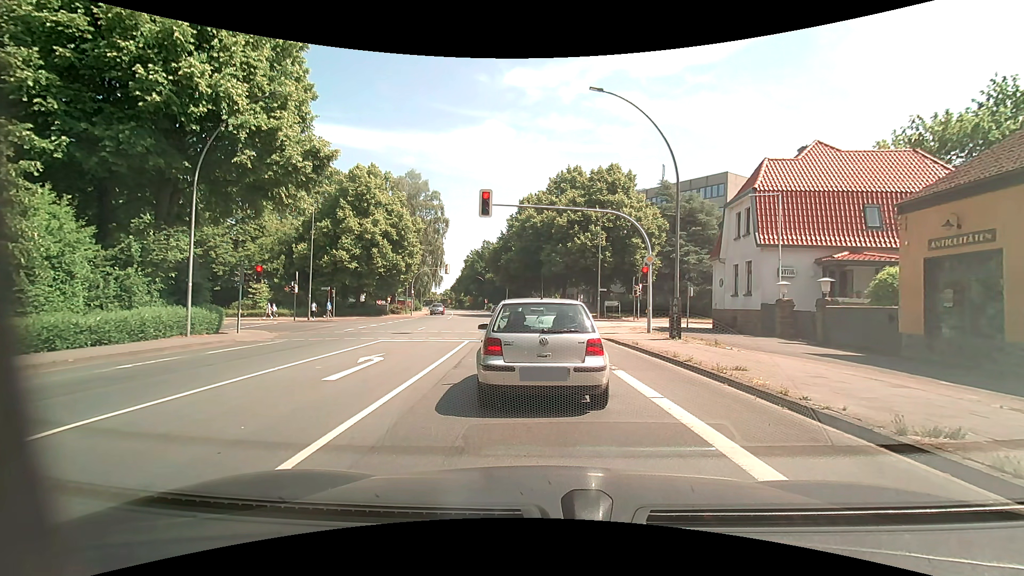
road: primary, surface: asphalt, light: Day
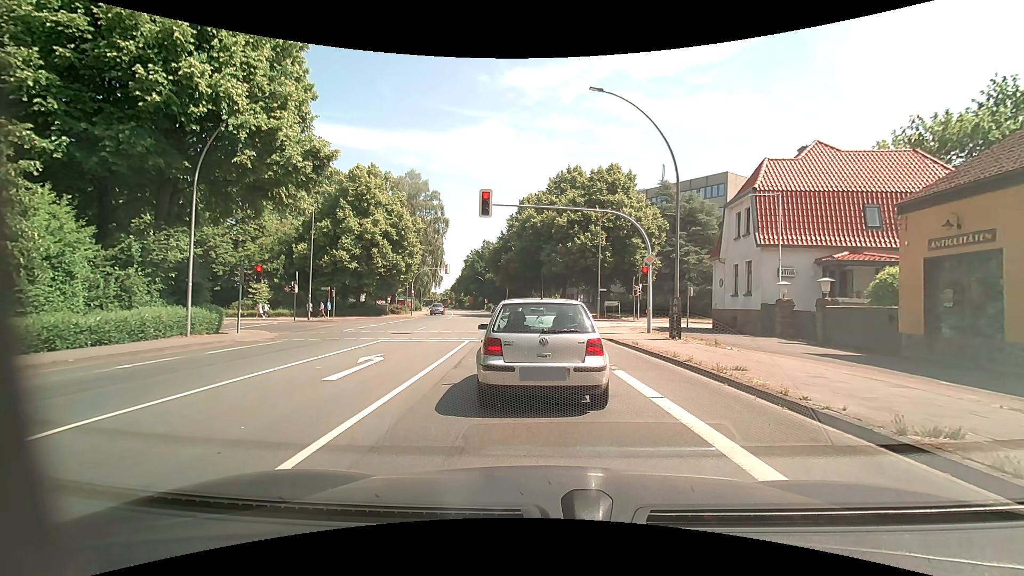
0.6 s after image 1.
(0.0, 0.0) m; 0°
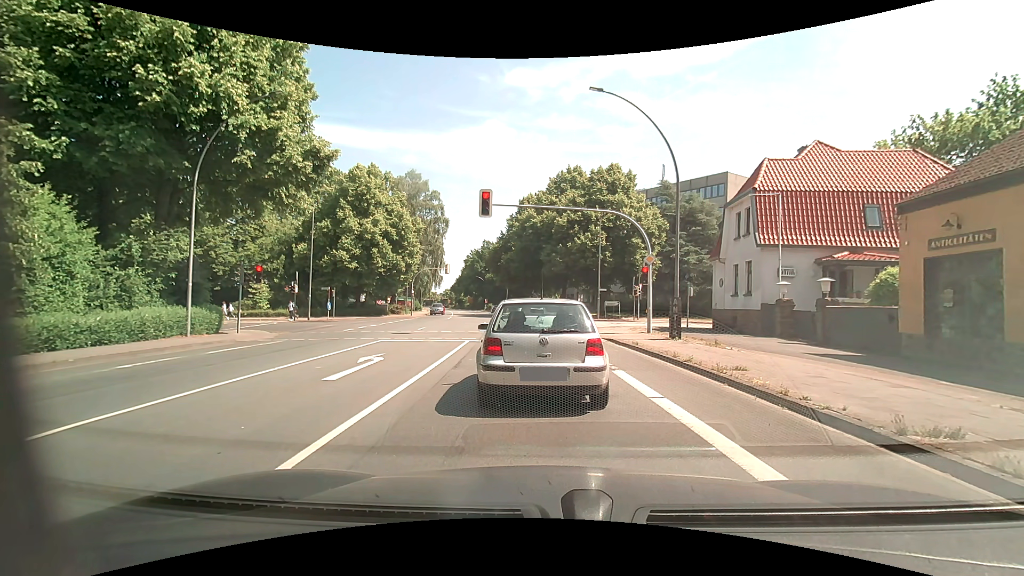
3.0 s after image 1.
(0.0, 0.0) m; 0°
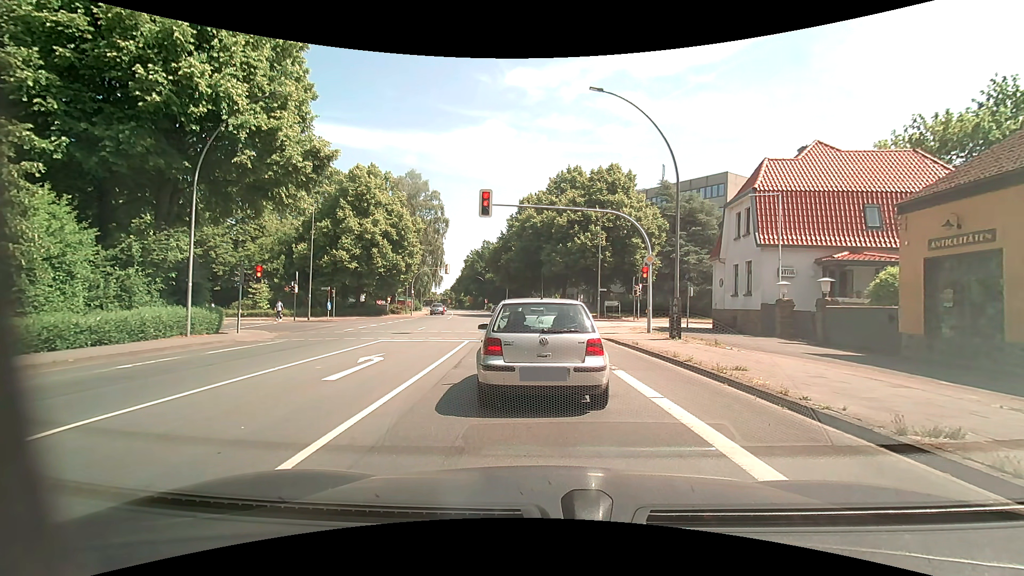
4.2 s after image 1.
(0.0, 0.0) m; 0°
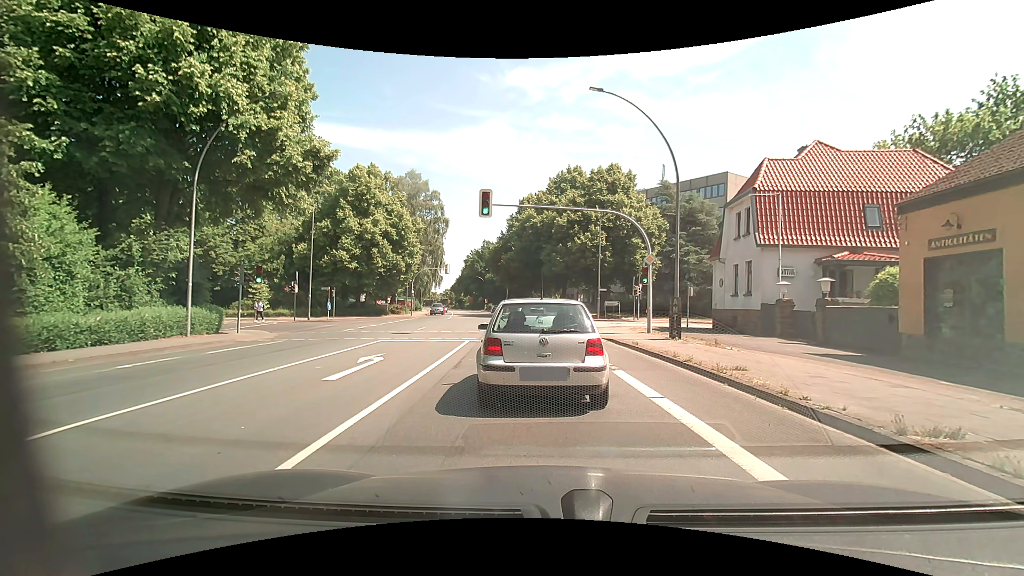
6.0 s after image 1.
(0.0, 0.0) m; 0°
(-1, +10) (-2, +20) (-3, +30) (-4, +40) (-6, +50) (-8, +59) (-10, +69) (-12, +79) (-14, +89) (-16, +98) m
